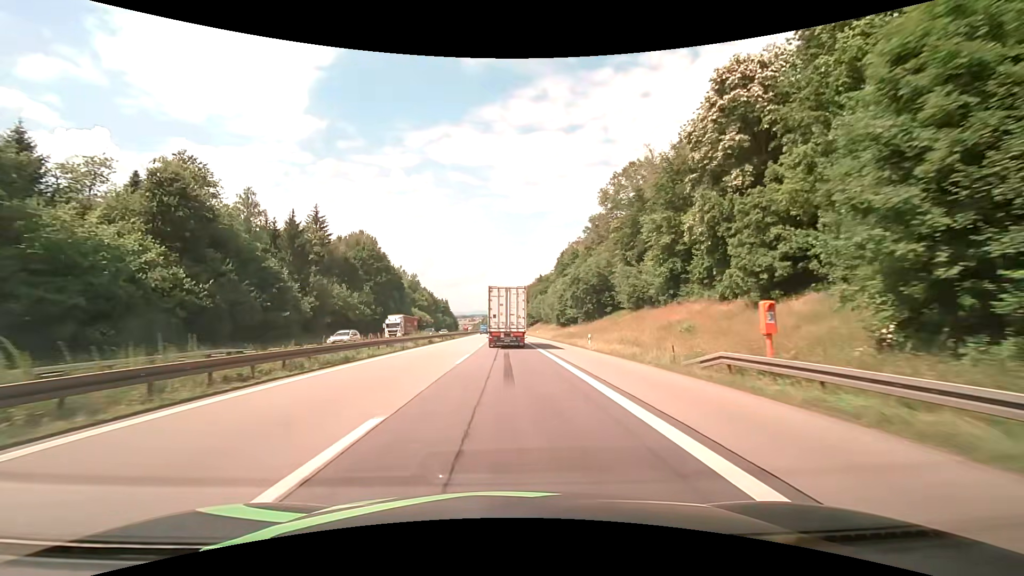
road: motorway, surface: asphalt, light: Day
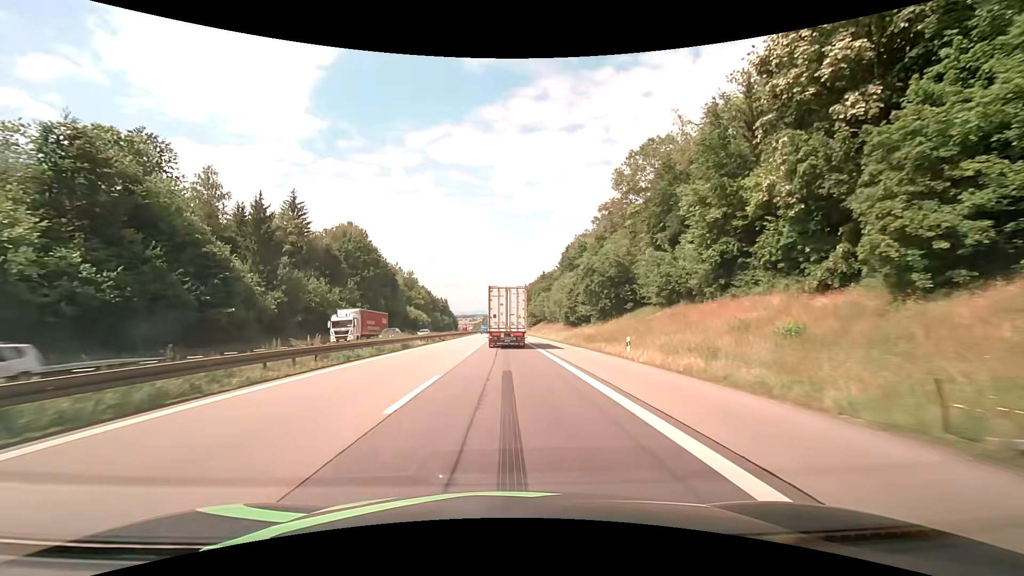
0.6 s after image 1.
(0.0, +11.3) m; 0°
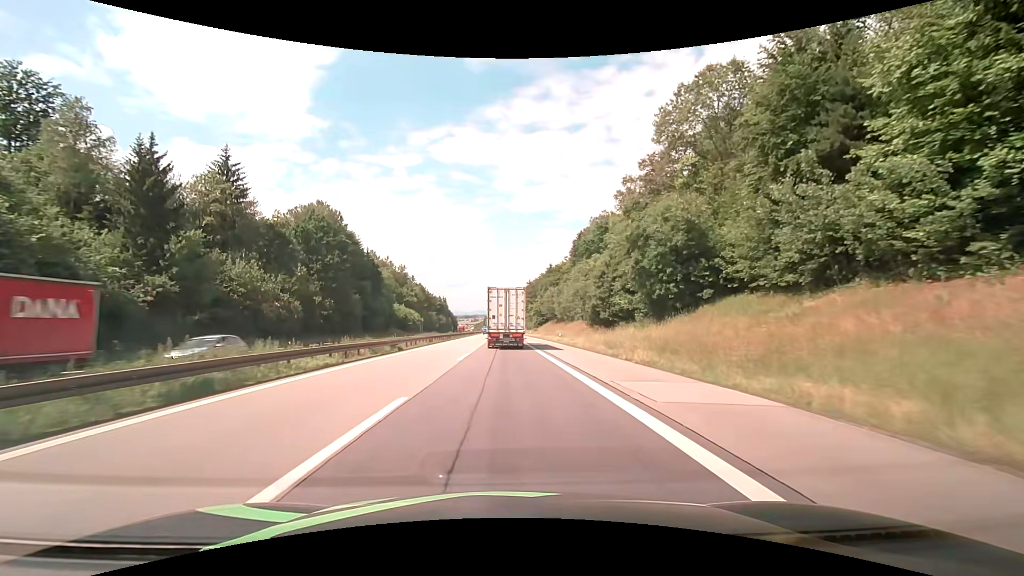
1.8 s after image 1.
(-0.1, +22.3) m; 0°
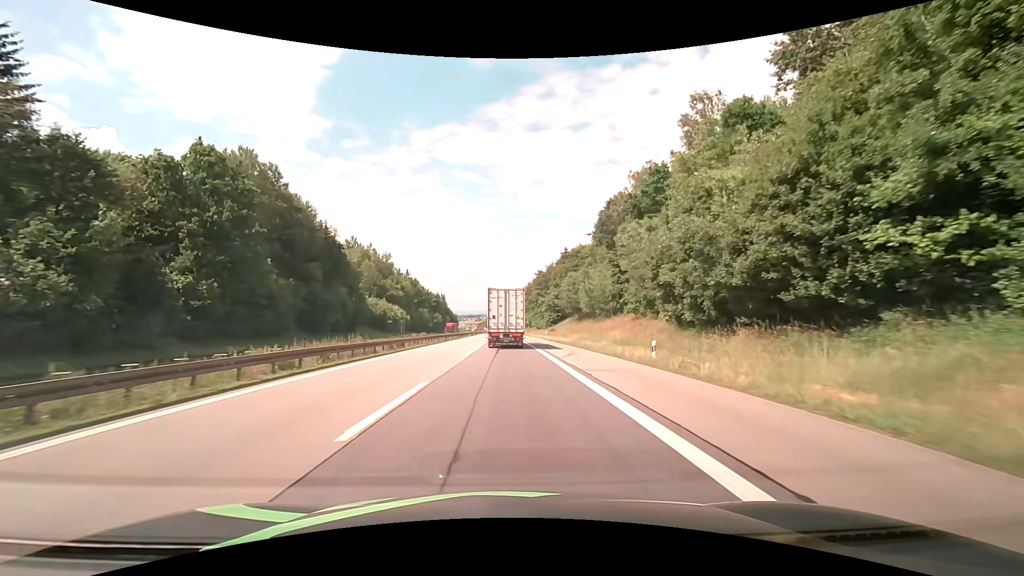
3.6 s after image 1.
(-0.1, +33.1) m; 0°
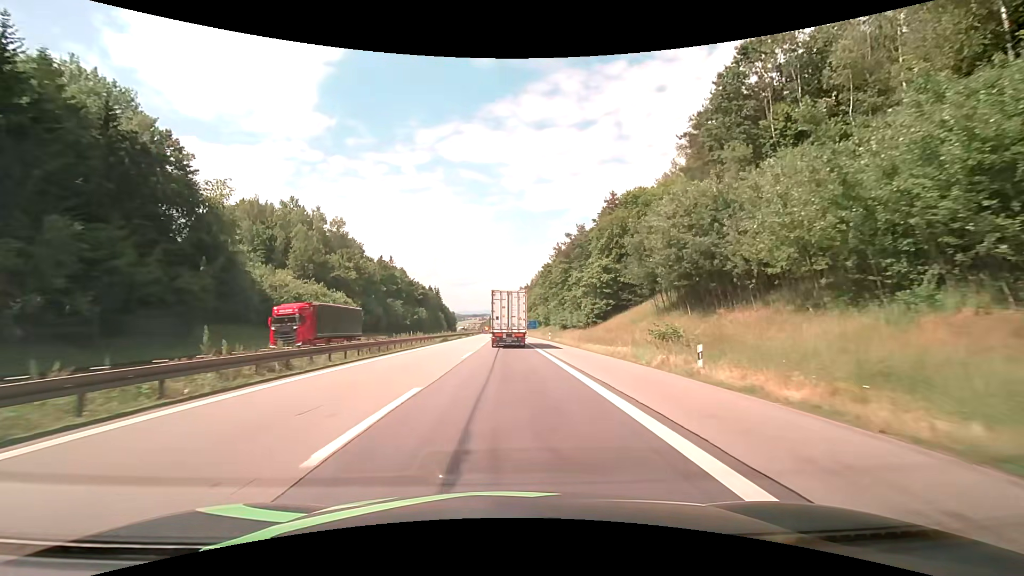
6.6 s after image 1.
(-0.7, +55.3) m; -1°
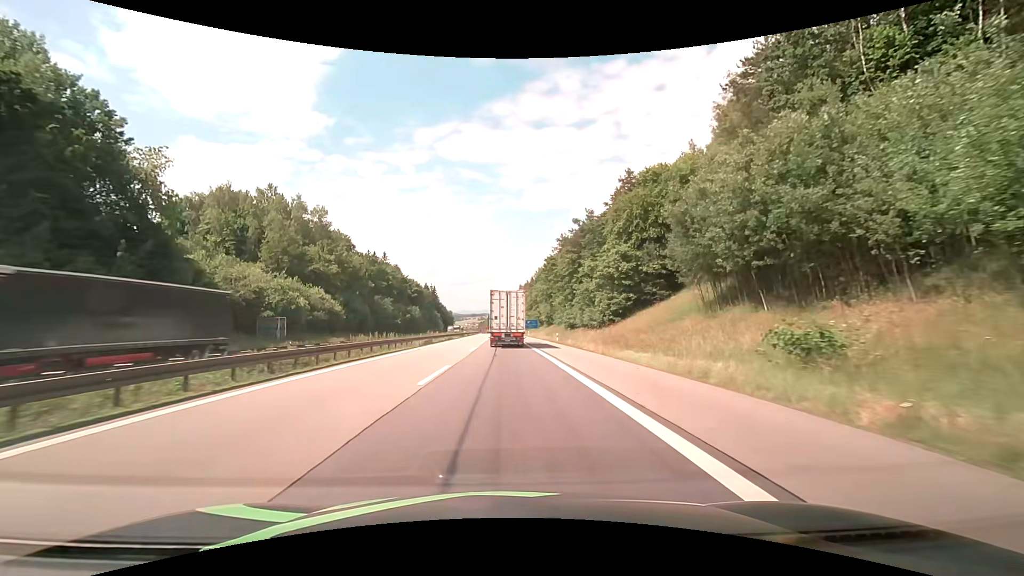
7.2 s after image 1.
(0.0, +11.2) m; 0°
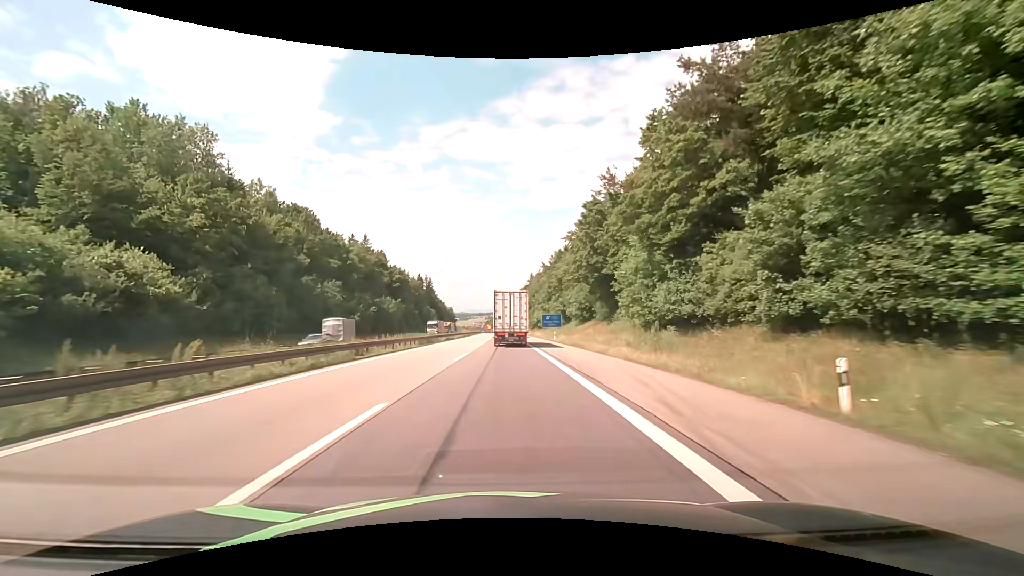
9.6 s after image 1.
(-0.3, +45.2) m; -1°
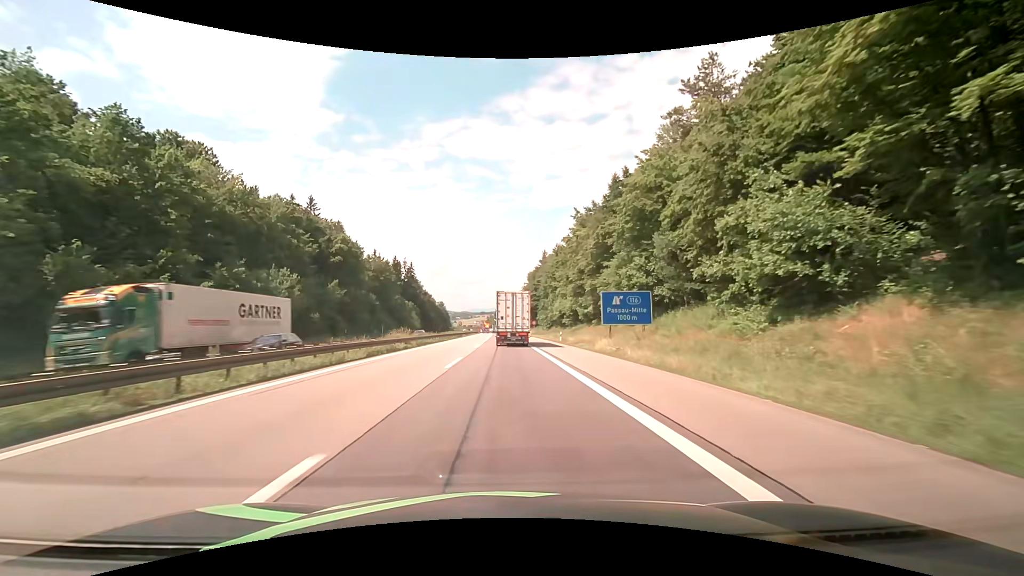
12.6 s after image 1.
(-0.2, +57.8) m; -1°
(0, +10) (0, +20) (0, +30) (0, +40) (0, +50) (0, +60) (0, +70) (0, +80) (0, +90) (0, +100) m
